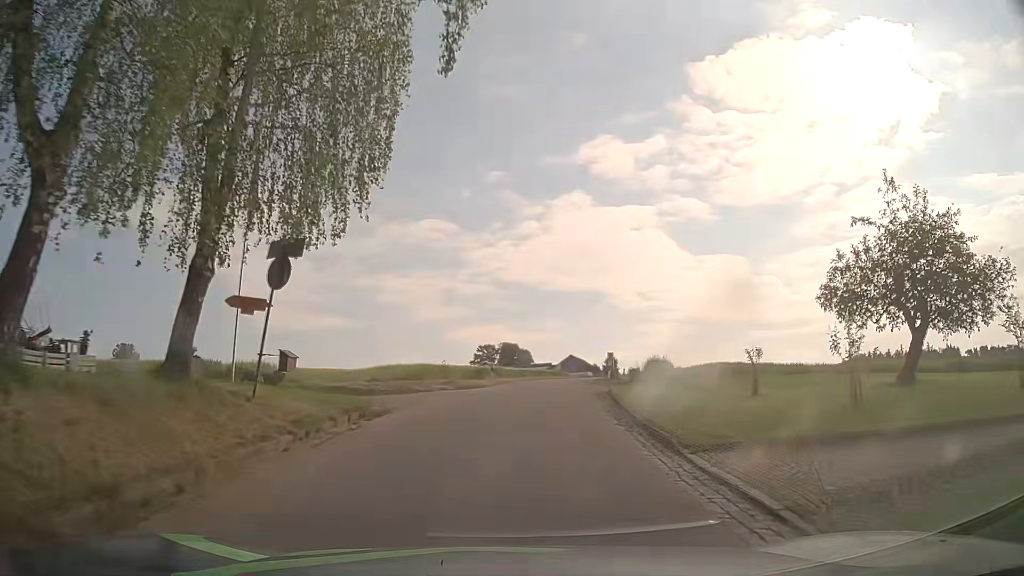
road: unclassified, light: Day
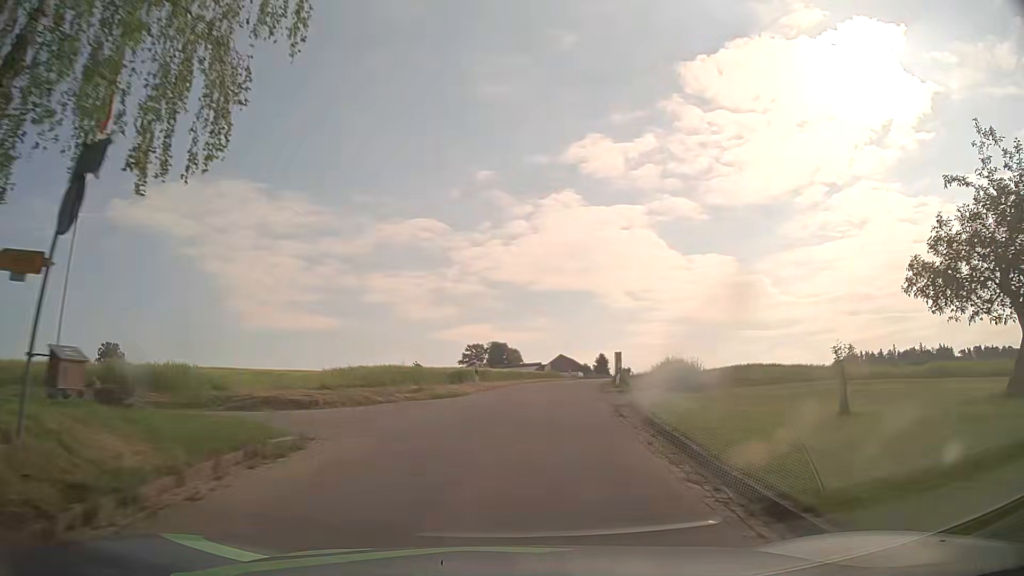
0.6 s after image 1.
(0.0, +6.0) m; +1°
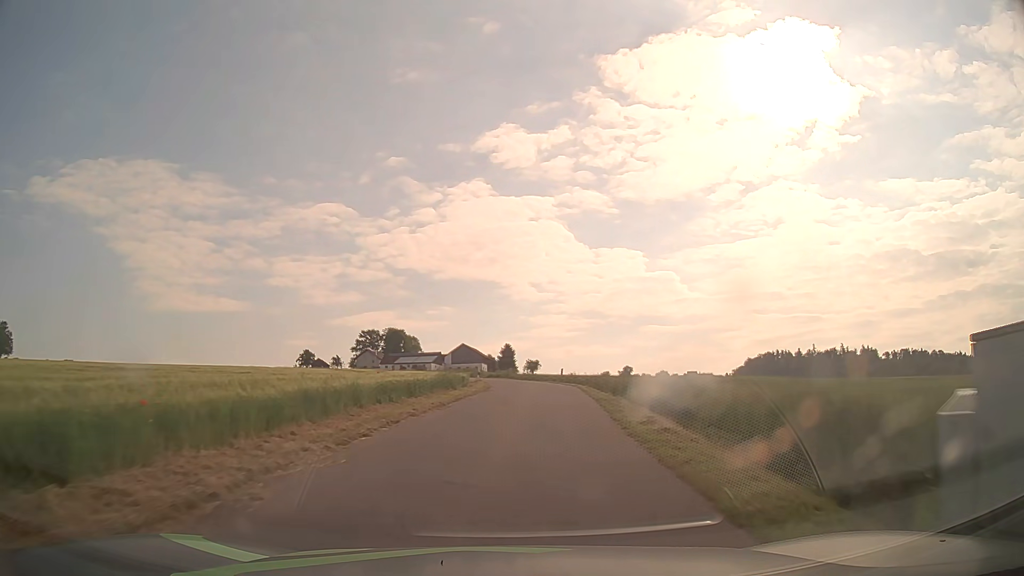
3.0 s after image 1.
(+1.9, +28.4) m; +8°
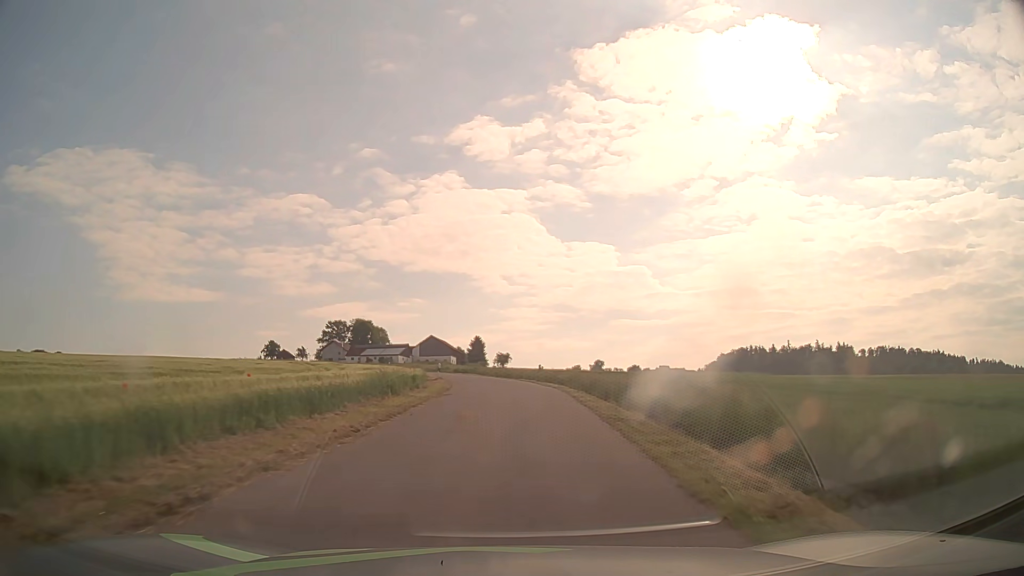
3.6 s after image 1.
(+0.2, +8.0) m; +3°
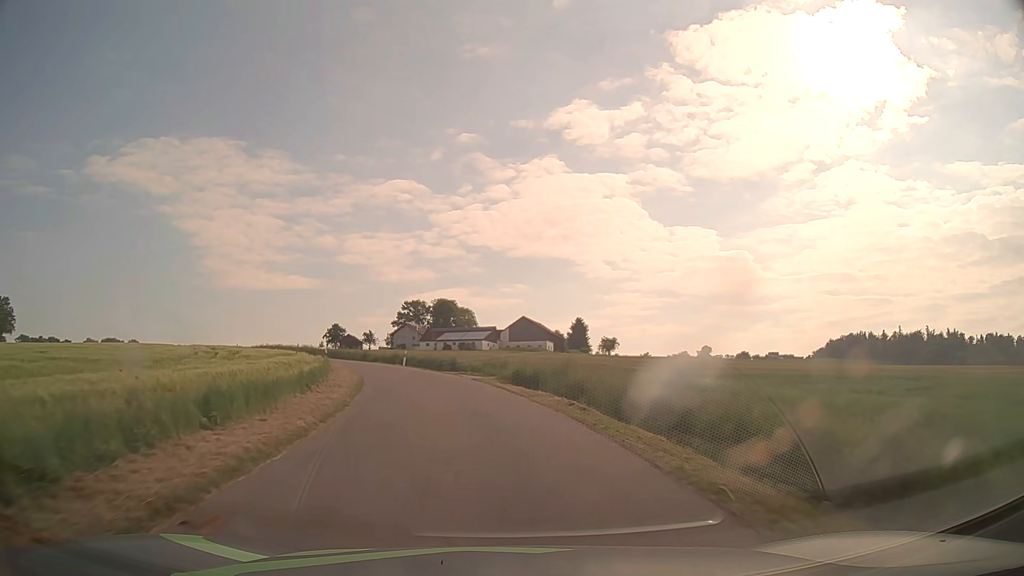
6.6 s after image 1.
(-0.9, +42.9) m; -8°
(0, +10) (-2, +20) (-4, +30) (-7, +39) (-10, +49) (-15, +58) (-20, +66) (-25, +75) (-30, +83) (-35, +92) m
